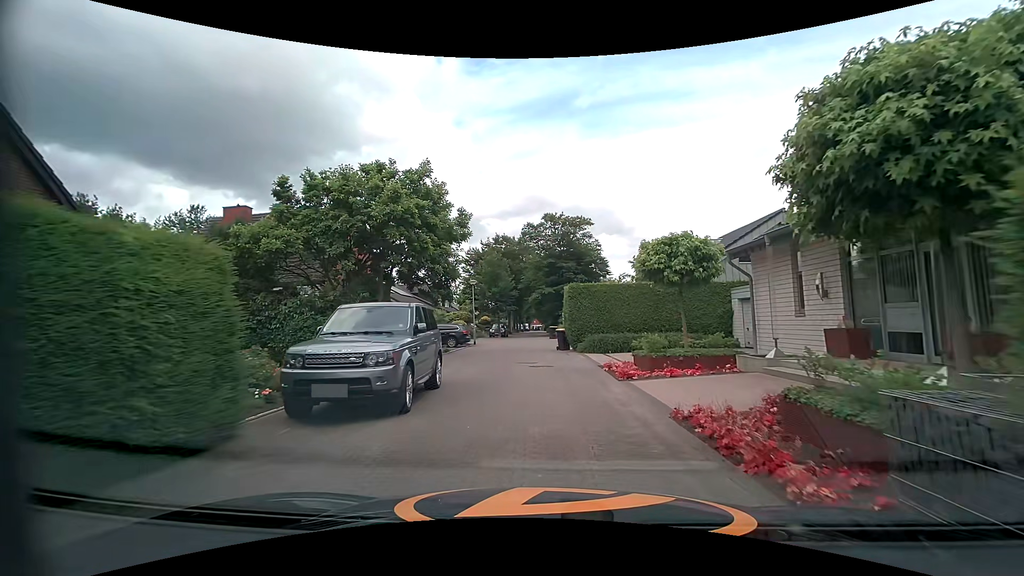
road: residential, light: Day
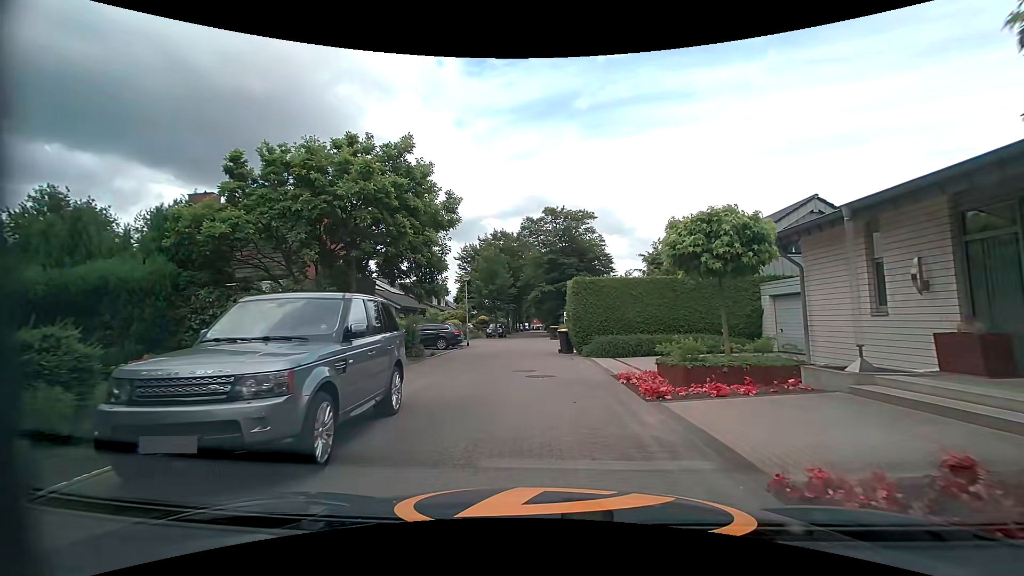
(+0.1, +3.0) m; +1°
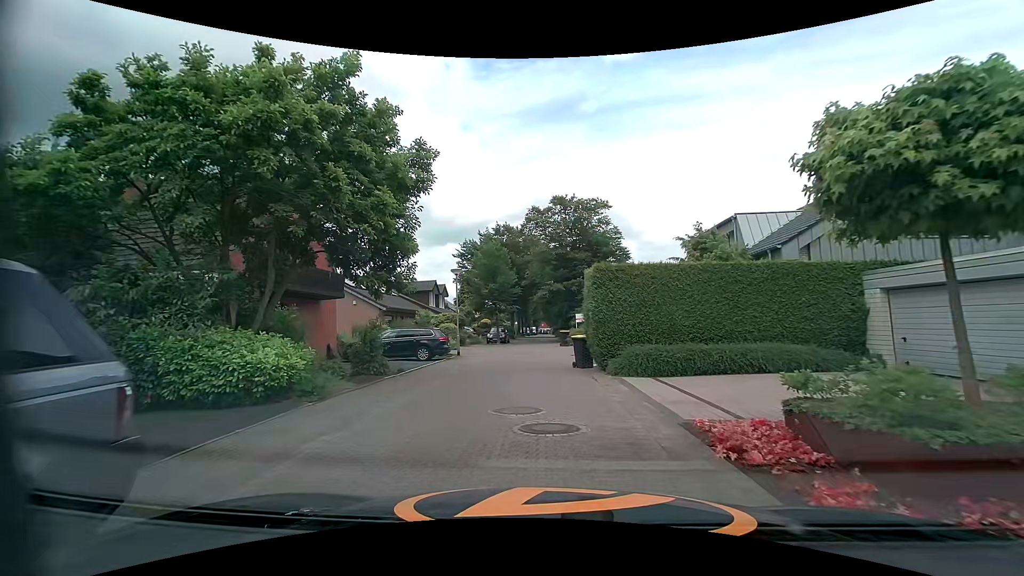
(0.0, +5.7) m; 0°
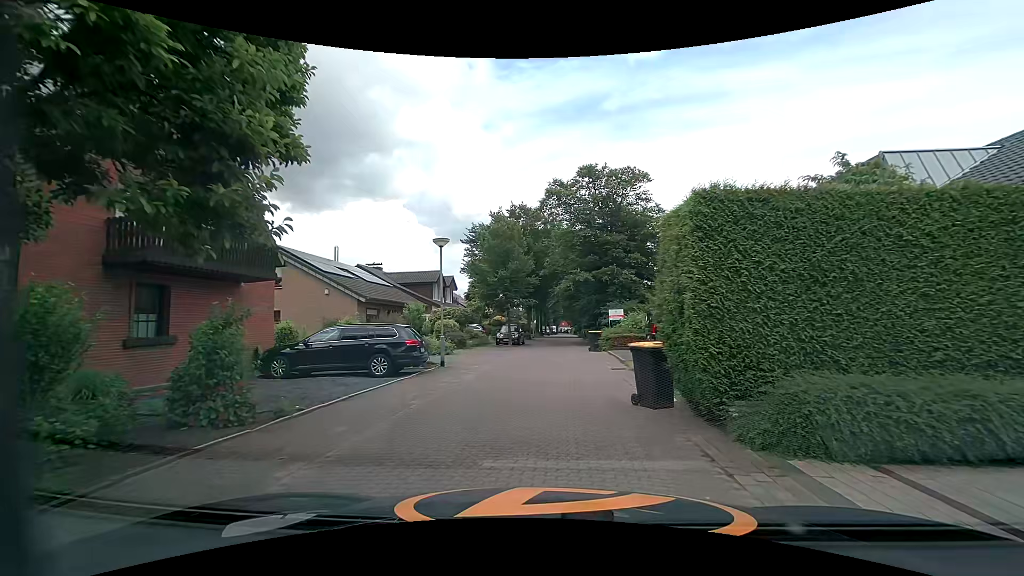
(-0.2, +8.1) m; -3°
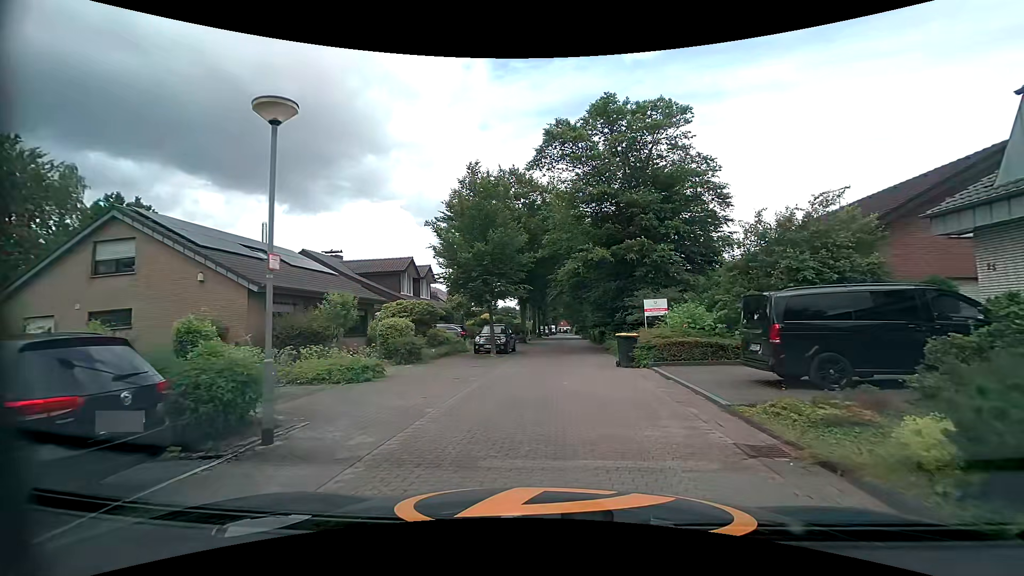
(0.0, +10.4) m; -1°
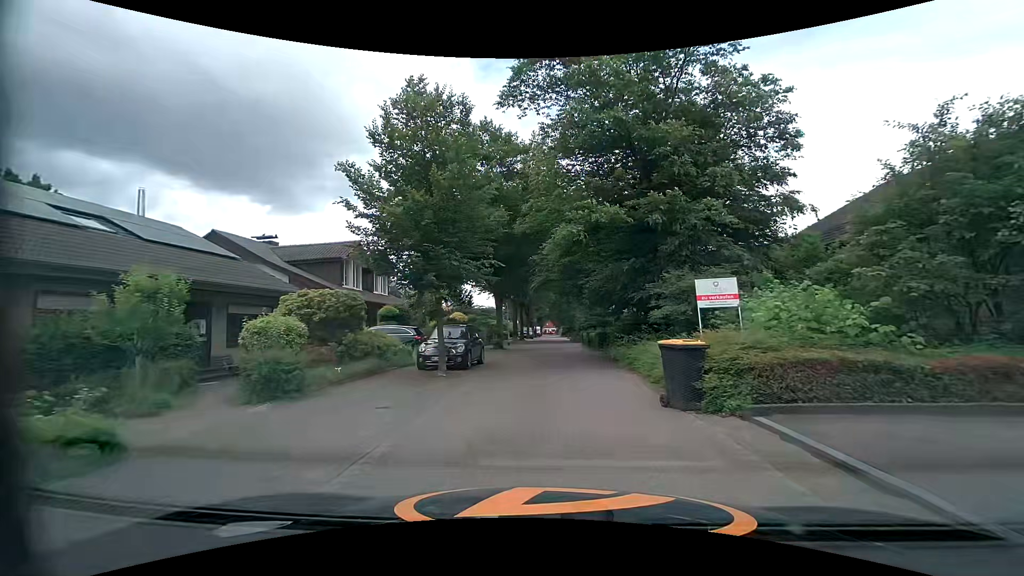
(+0.4, +8.2) m; +3°
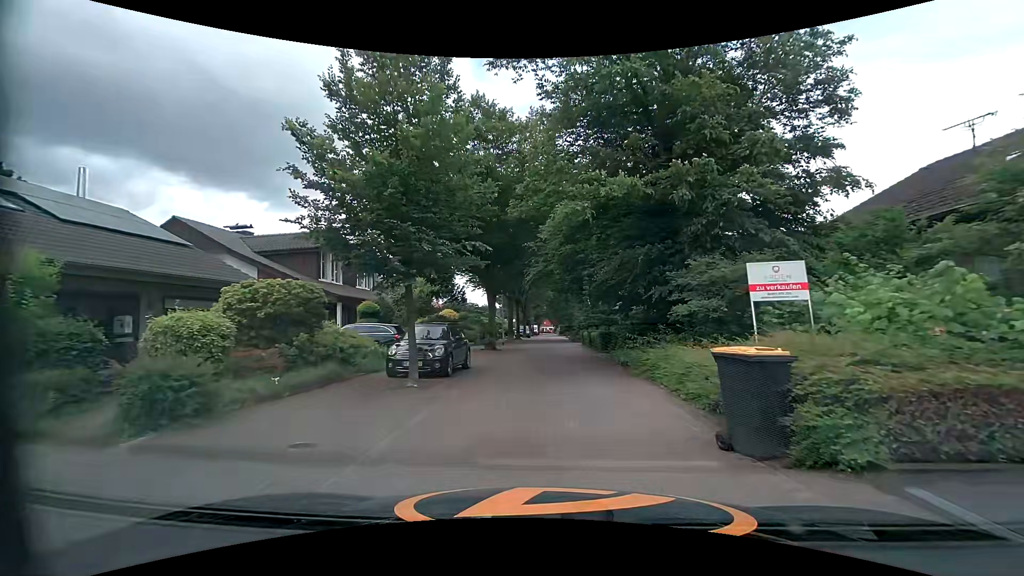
(0.0, +2.8) m; +1°
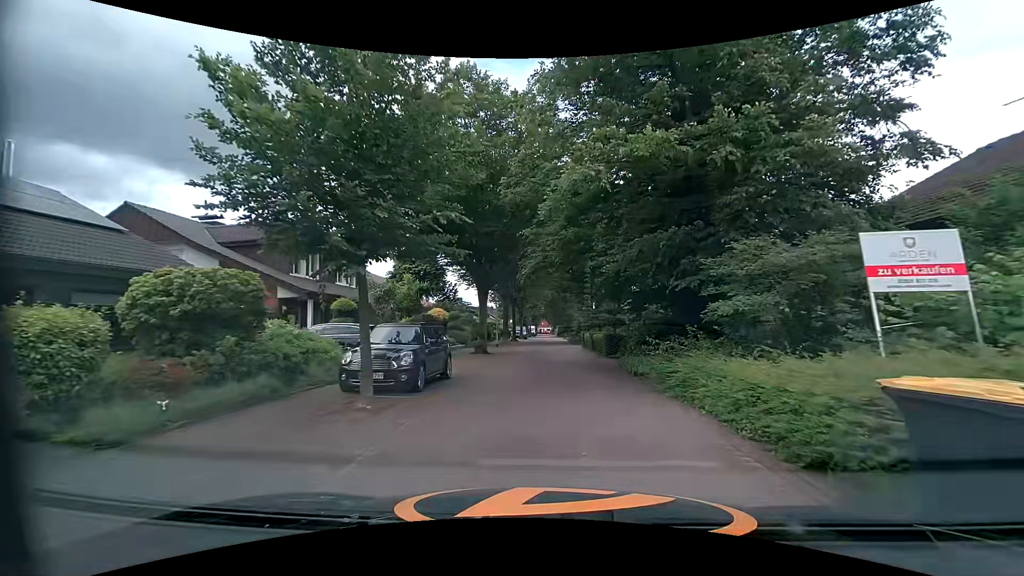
(0.0, +2.8) m; 0°
